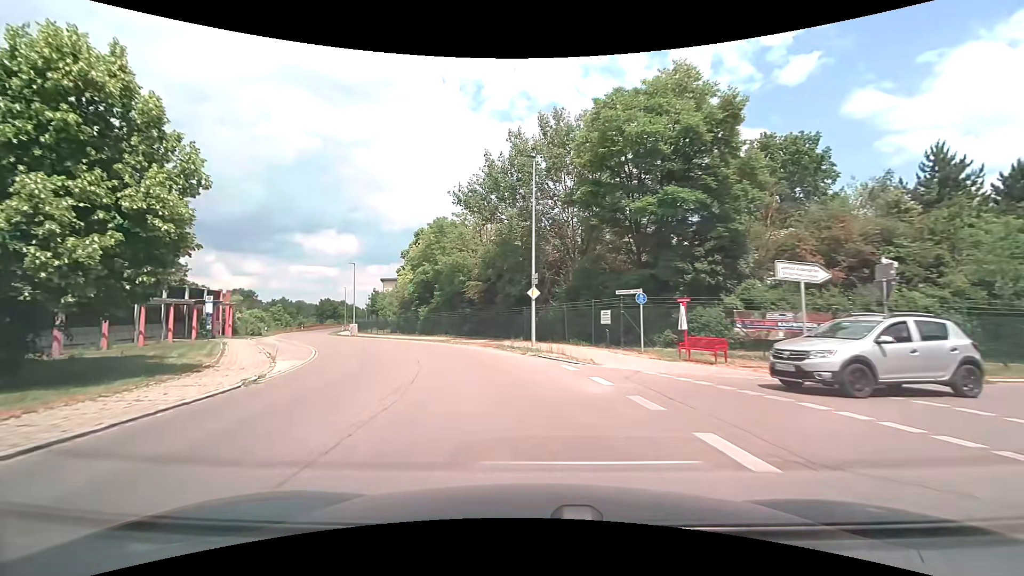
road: tertiary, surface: asphalt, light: Day
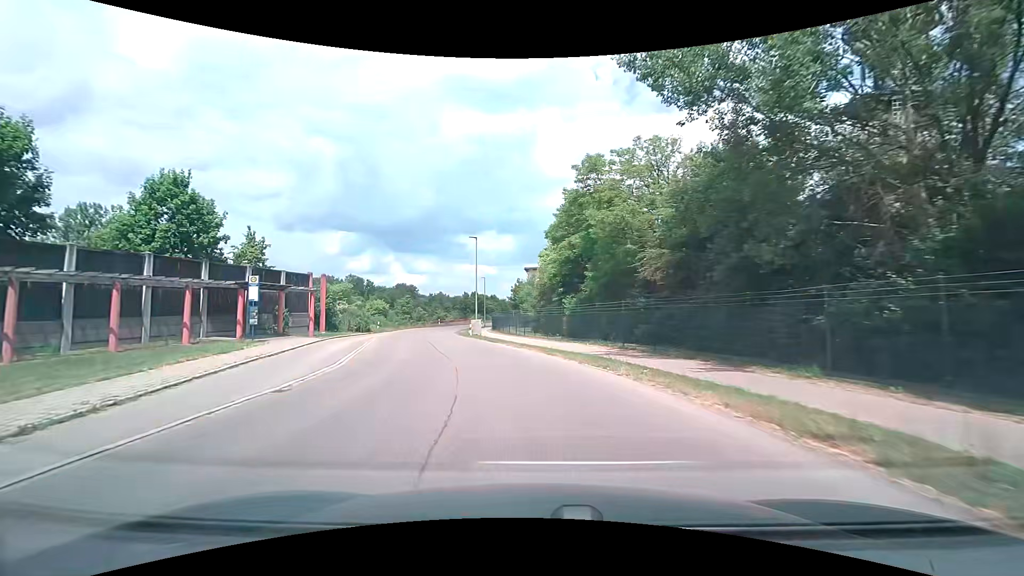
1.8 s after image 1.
(-3.2, +18.6) m; -18°
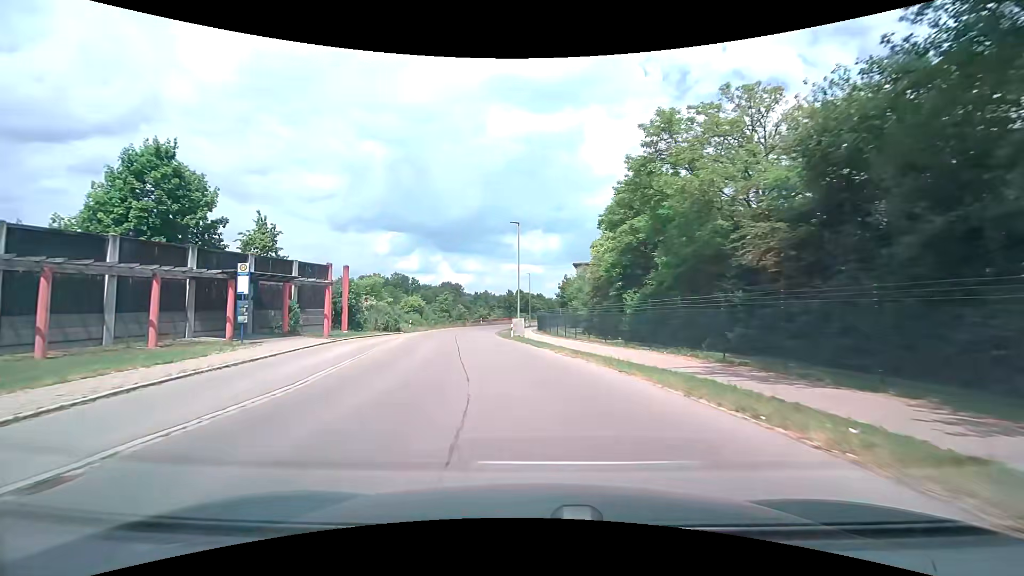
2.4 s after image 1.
(-0.3, +6.5) m; -5°
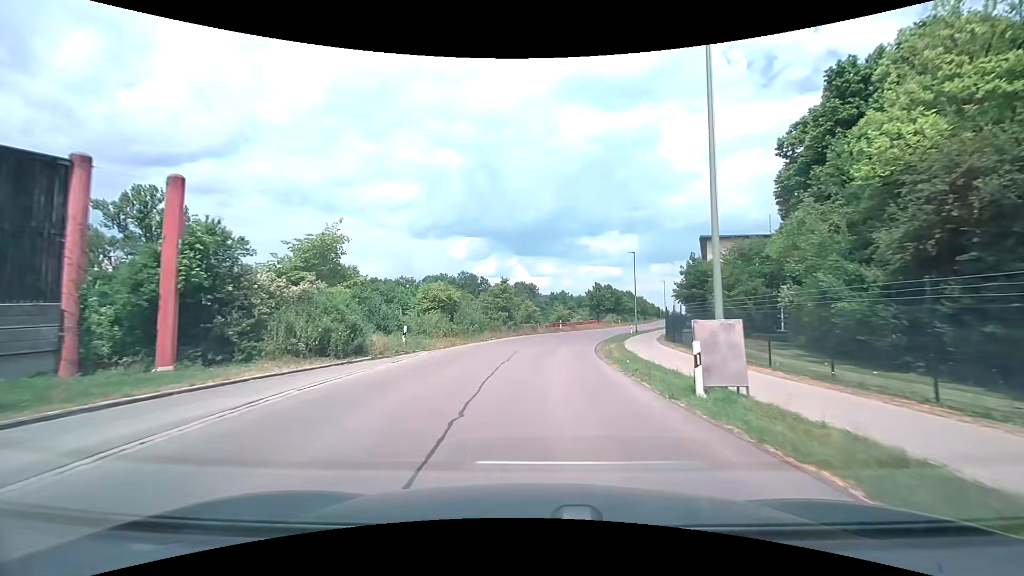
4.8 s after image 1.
(-3.3, +27.1) m; -10°
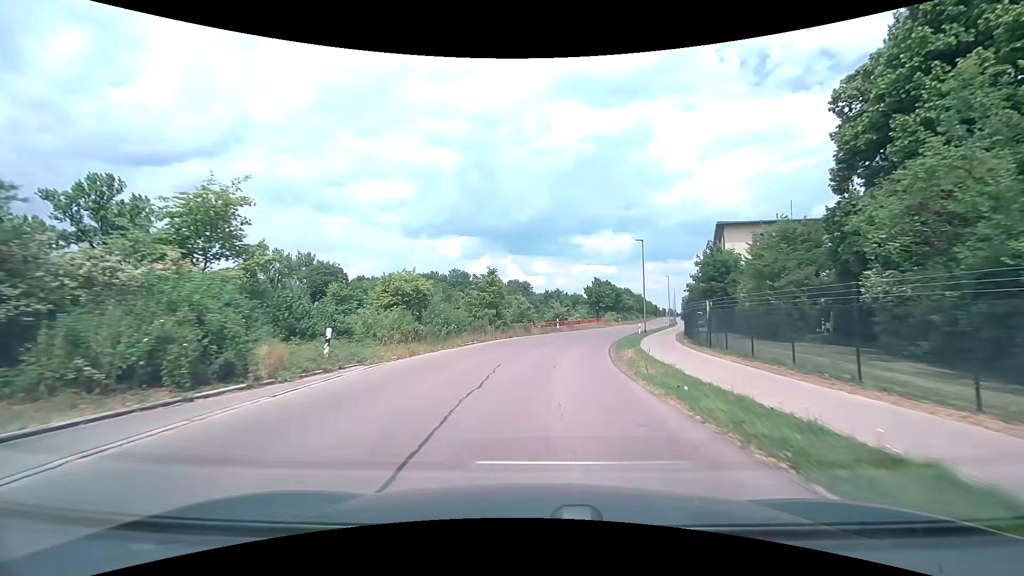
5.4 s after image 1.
(0.0, +7.2) m; 0°
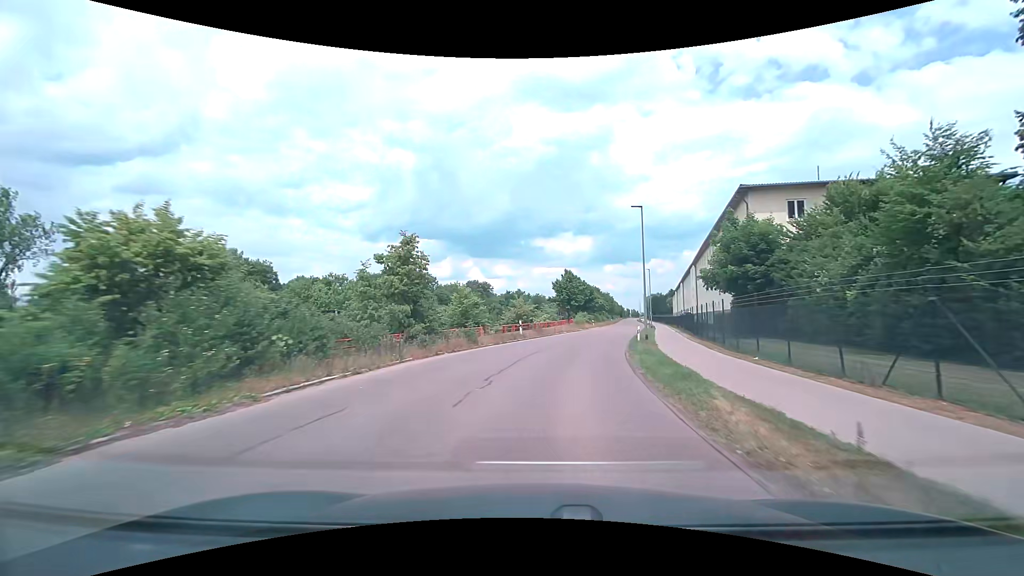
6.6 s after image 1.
(+0.4, +14.9) m; +4°
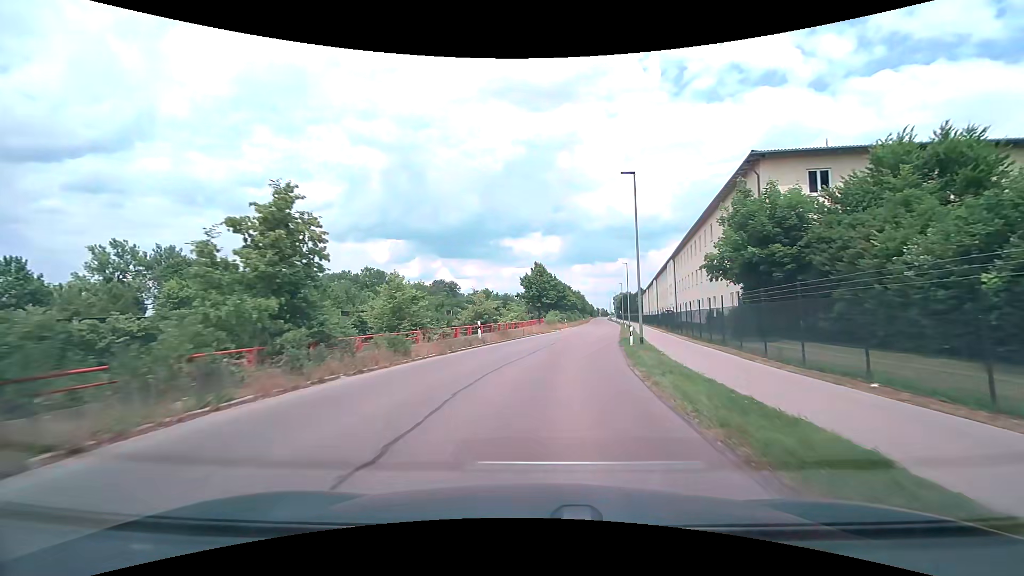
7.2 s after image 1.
(+0.2, +7.6) m; +3°
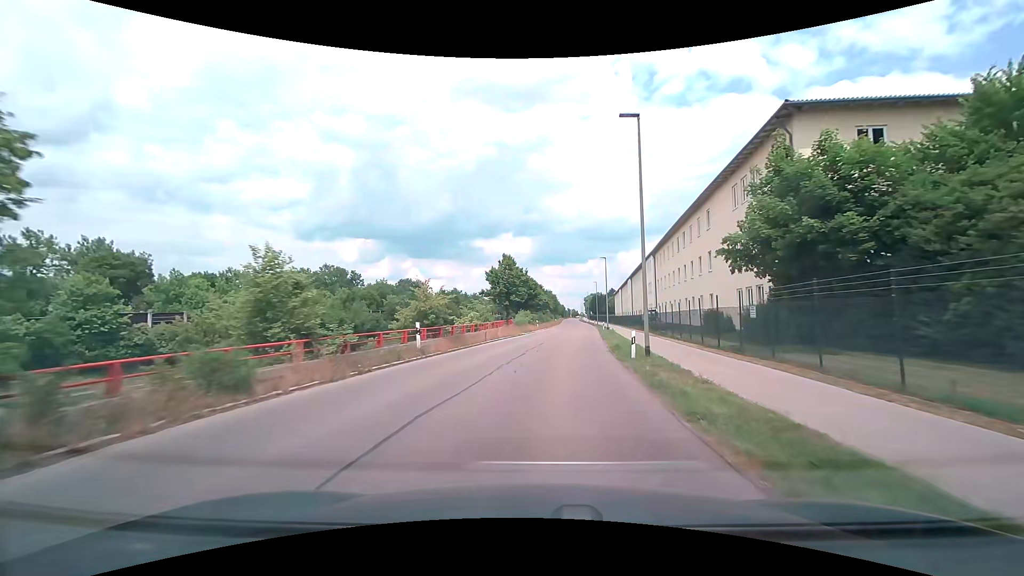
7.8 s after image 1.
(+0.2, +7.5) m; +3°
(0, +10) (+1, +20) (+3, +30) (+4, +40) (+5, +50) (+6, +60) (+7, +70) (+8, +80) (+9, +89) (+10, +99) m
